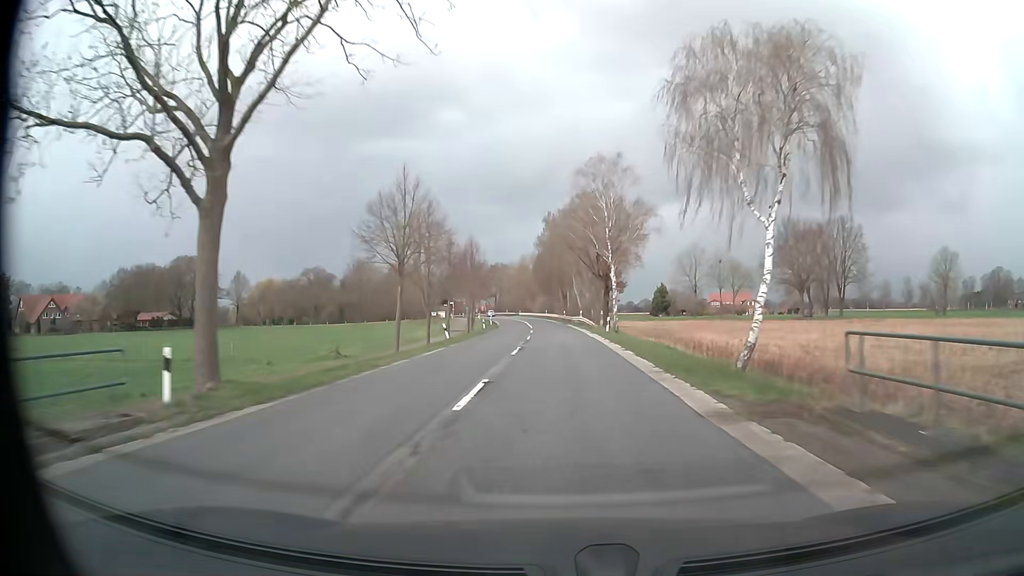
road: secondary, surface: asphalt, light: Day
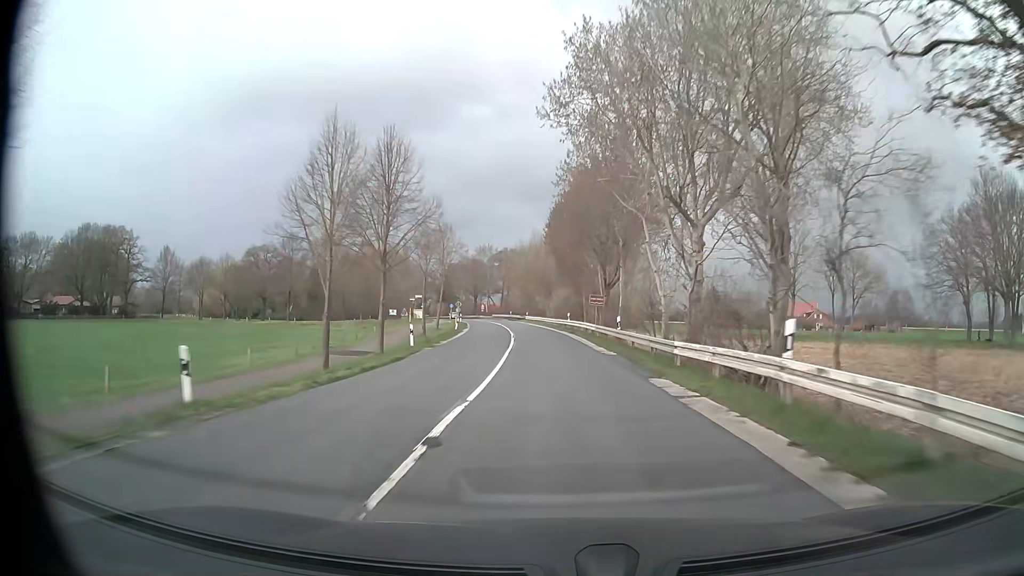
(-0.7, +53.2) m; -2°
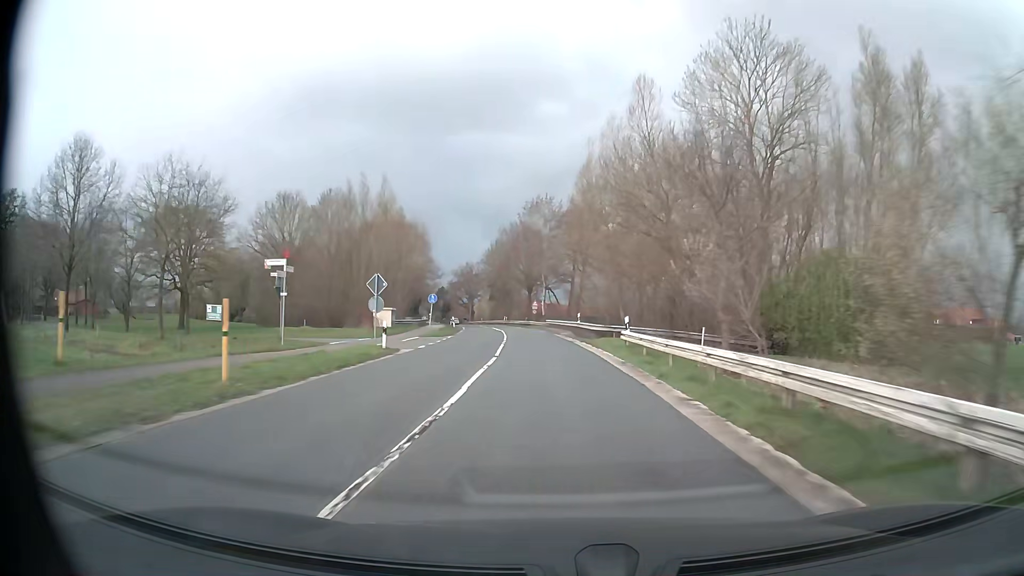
(-3.4, +64.8) m; -7°
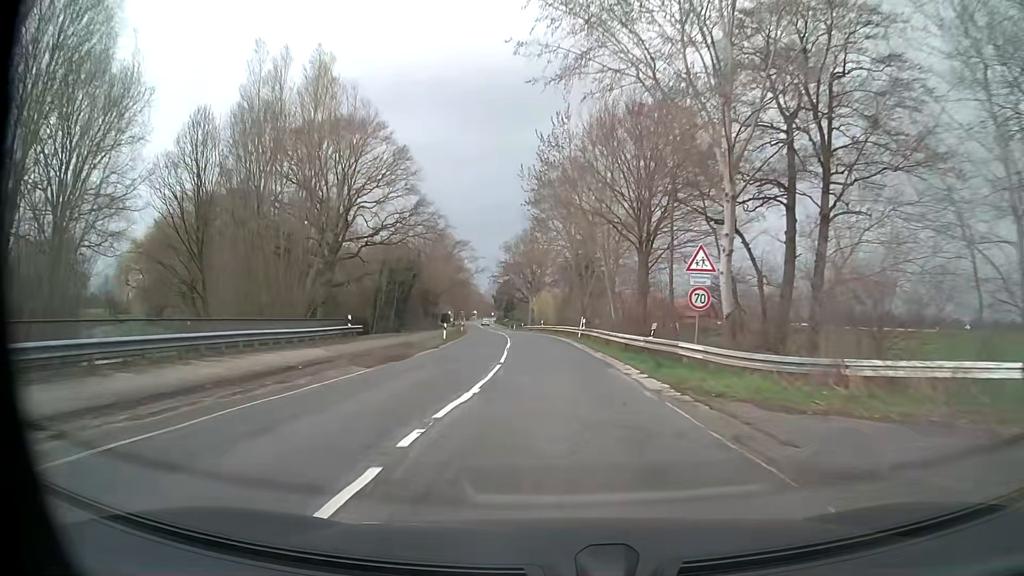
(-4.1, +63.4) m; -8°
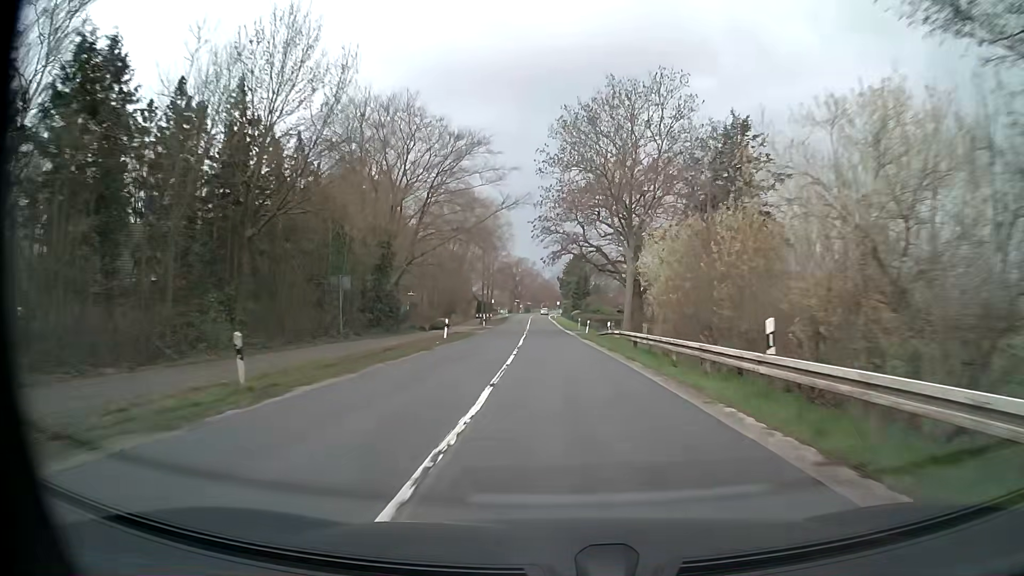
(-3.2, +62.5) m; -5°
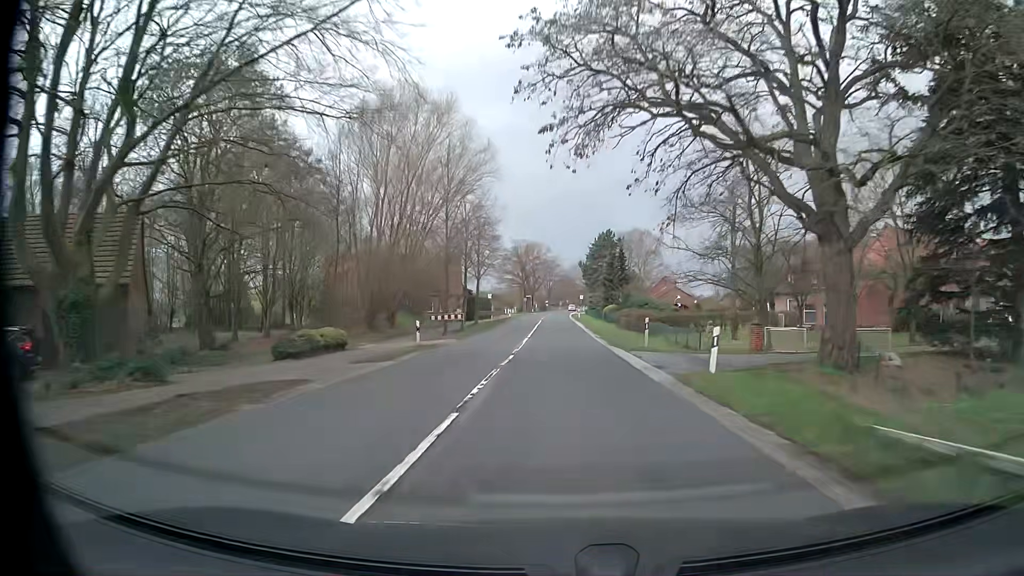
(-0.9, +37.6) m; -2°
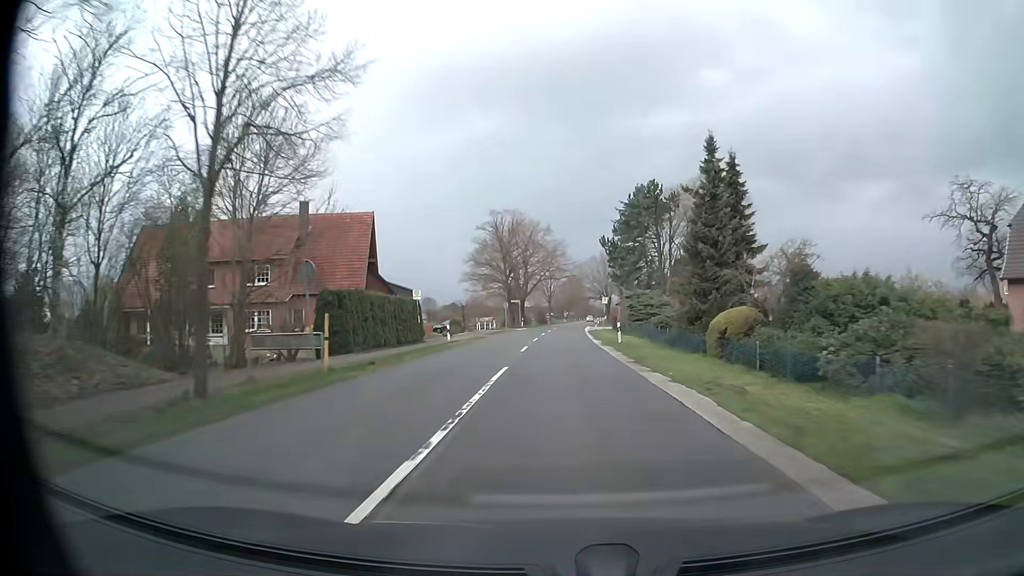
(-0.2, +51.2) m; 0°
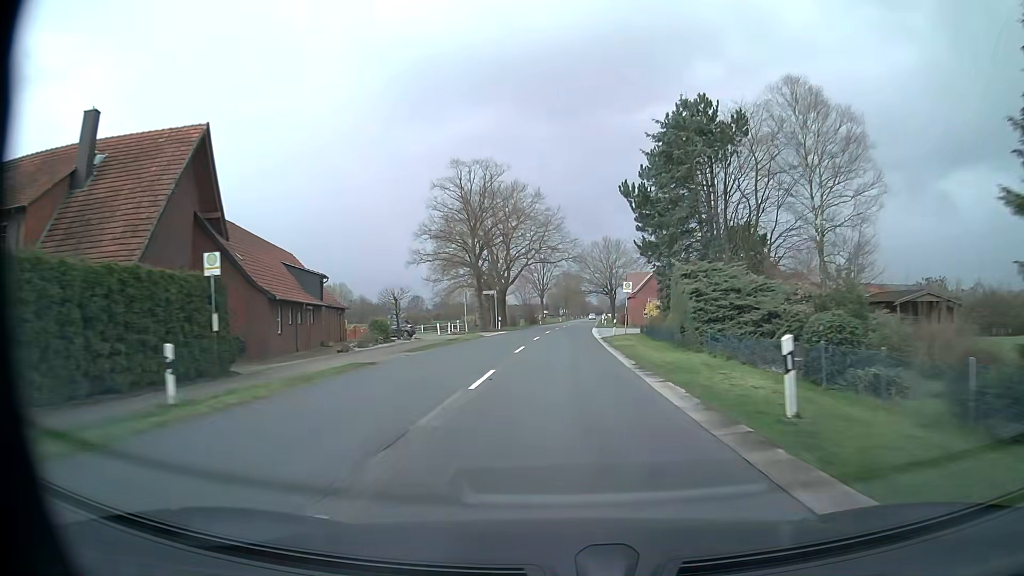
(+0.1, +26.1) m; 0°
(0, +10) (0, +20) (0, +30) (0, +40) (+1, +50) (+1, +60) (+2, +70) (+2, +80) (+3, +90) (+3, +100) m
